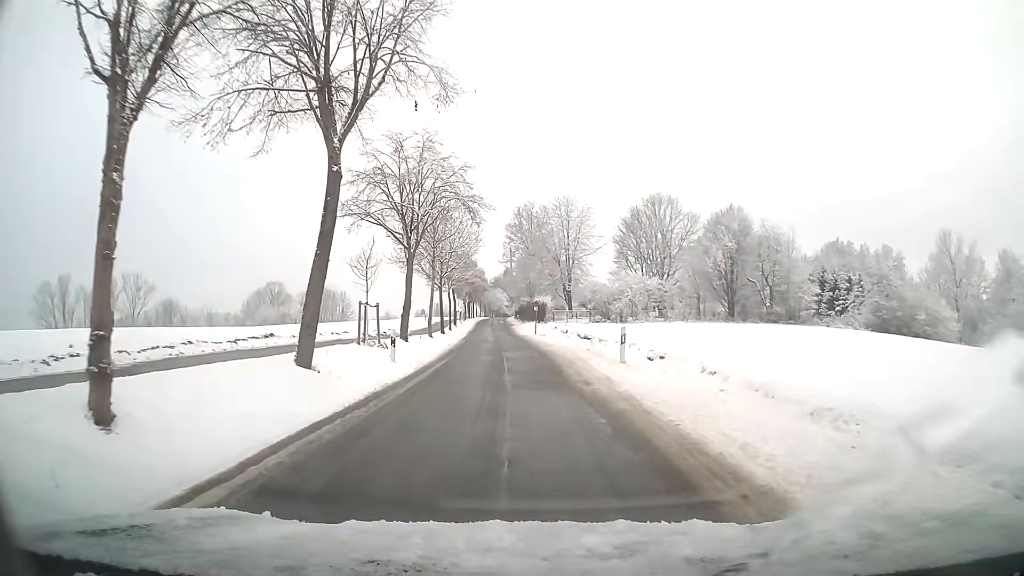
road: residential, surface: asphalt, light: Day
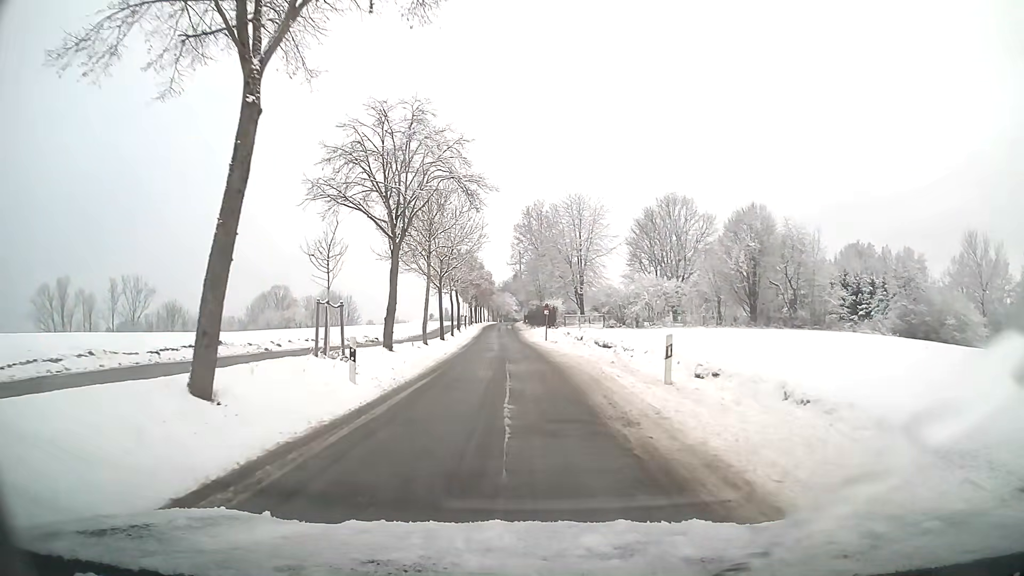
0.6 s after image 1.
(0.0, +4.9) m; -1°
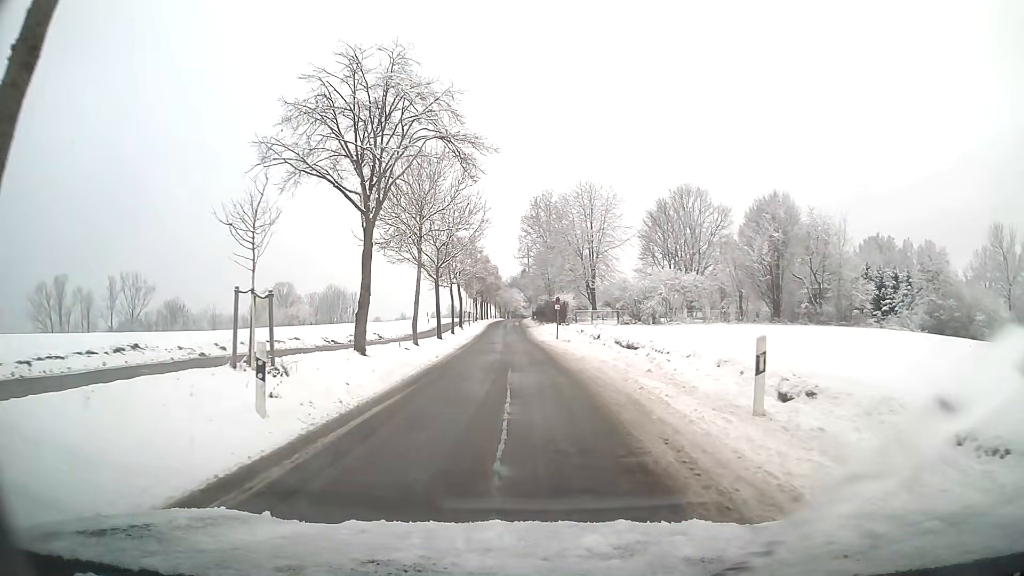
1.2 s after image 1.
(0.0, +4.9) m; -1°
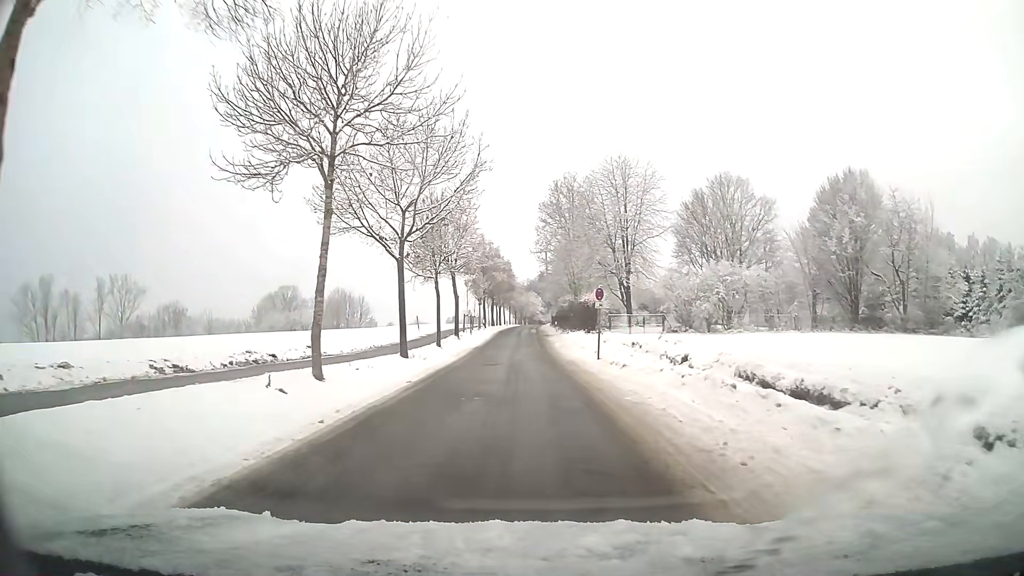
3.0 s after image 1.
(-0.2, +14.6) m; -1°
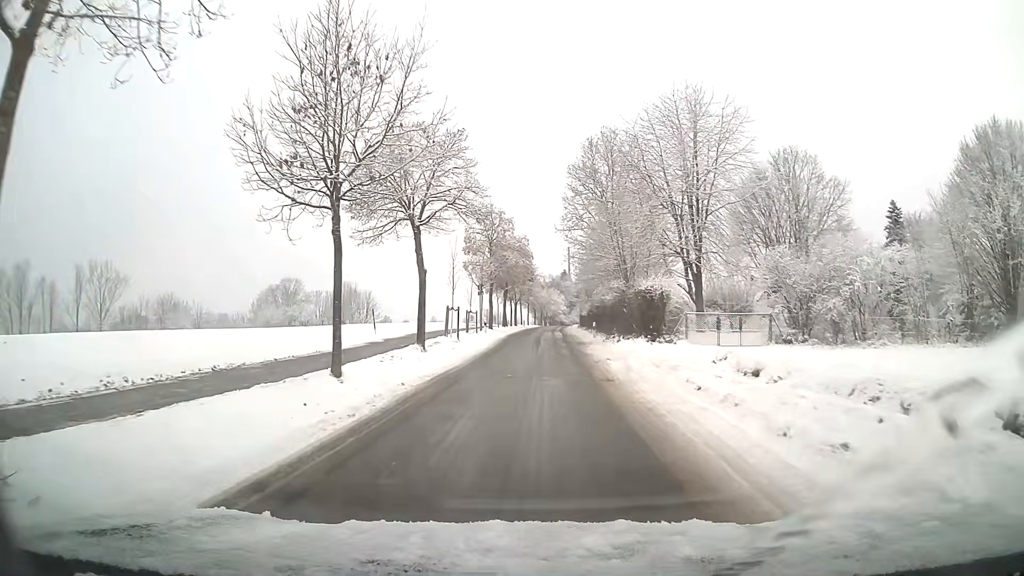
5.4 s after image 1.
(-0.3, +19.4) m; -1°
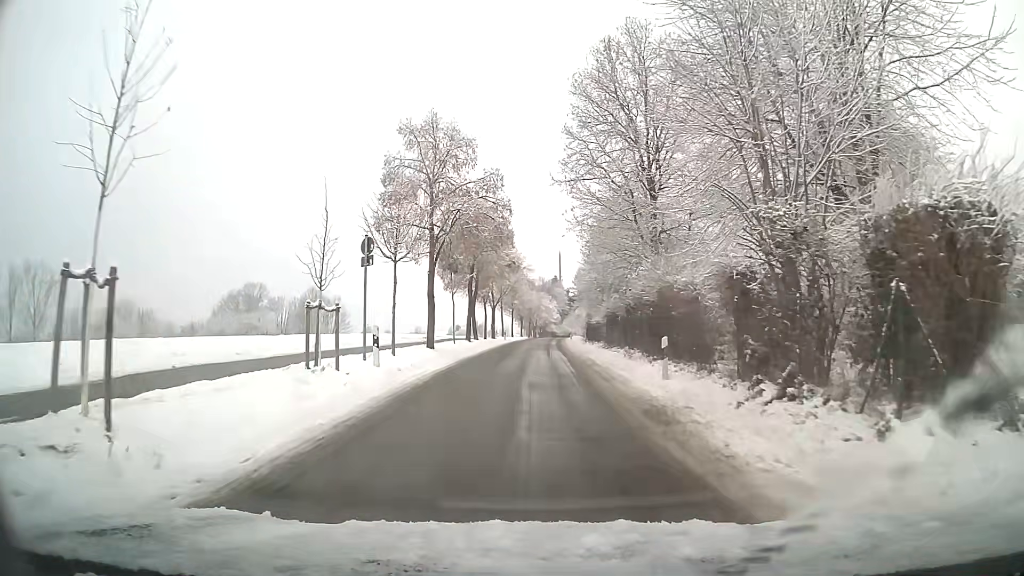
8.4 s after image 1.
(+0.2, +24.0) m; +1°
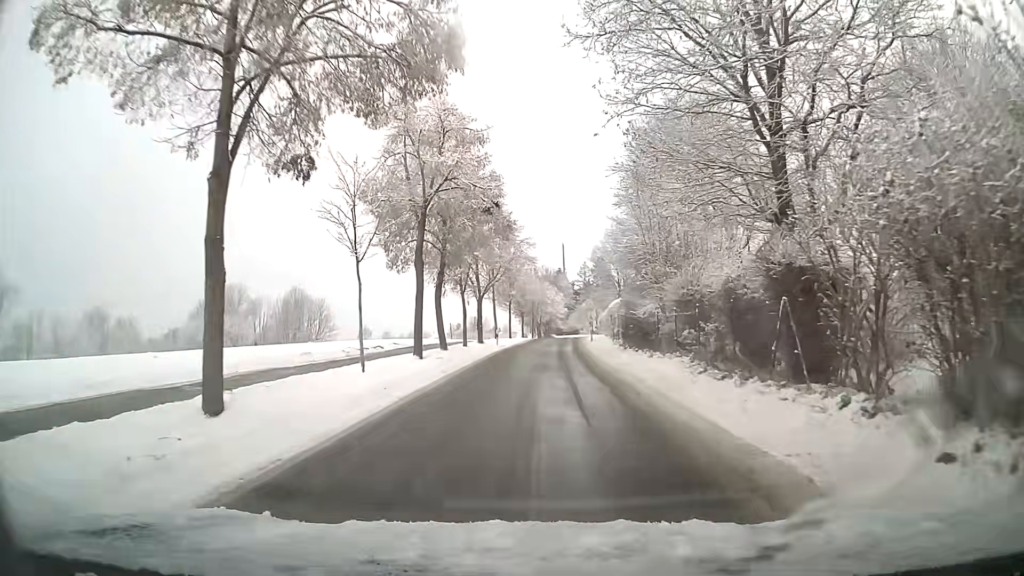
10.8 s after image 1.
(-0.1, +18.6) m; 0°
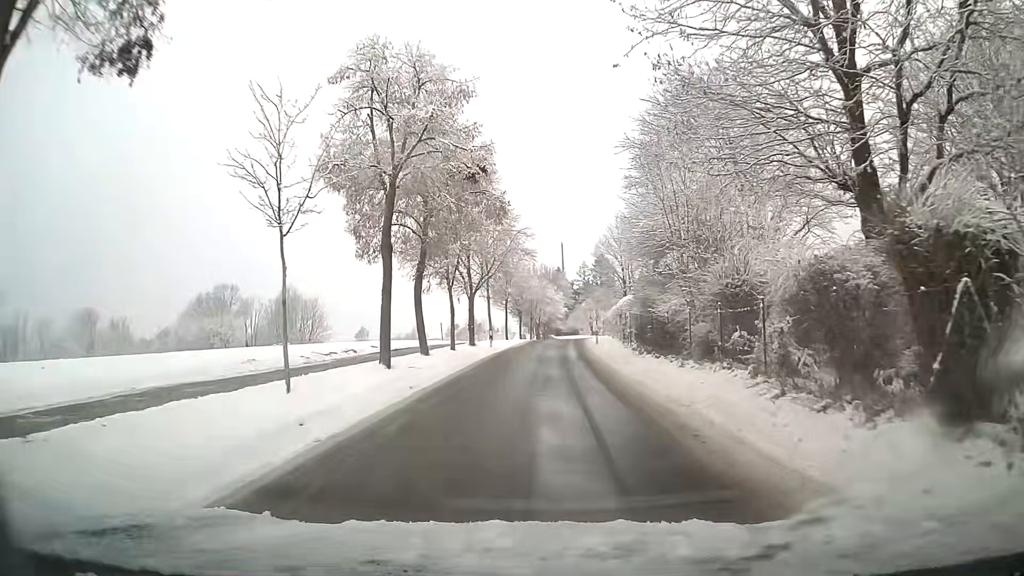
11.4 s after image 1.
(0.0, +4.7) m; 0°
